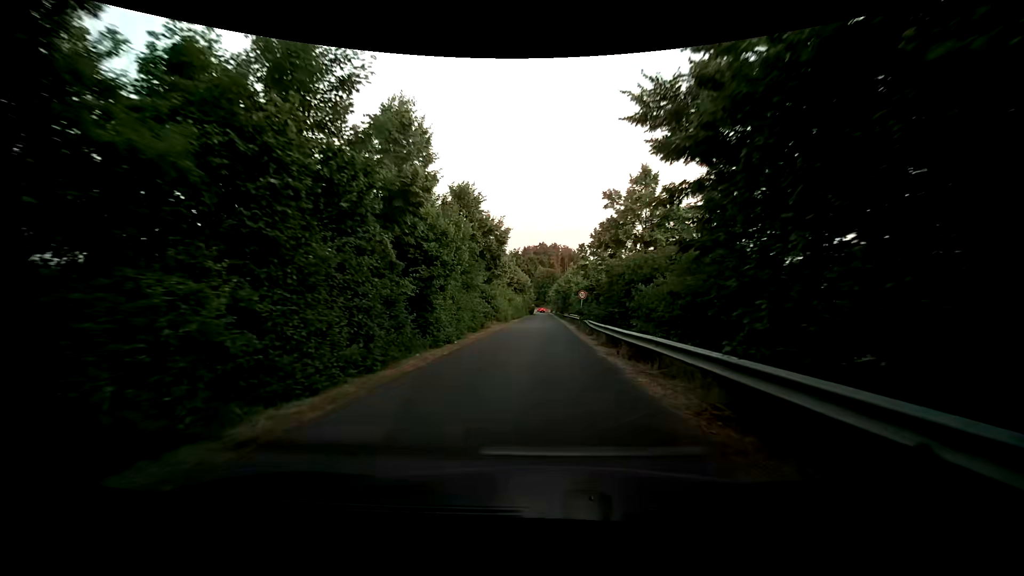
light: Day
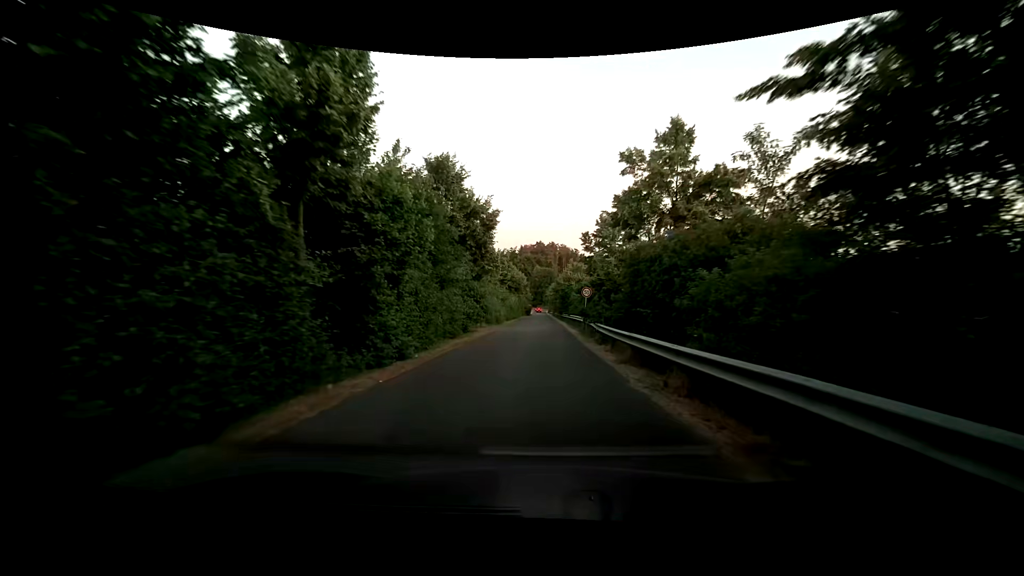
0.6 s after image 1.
(0.0, +6.1) m; +1°
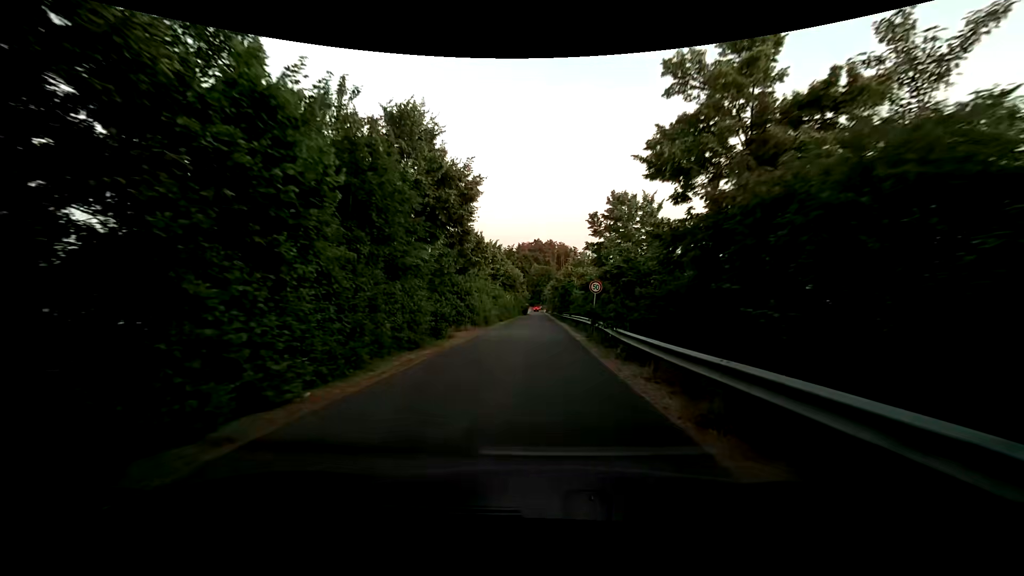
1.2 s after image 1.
(0.0, +6.7) m; 0°
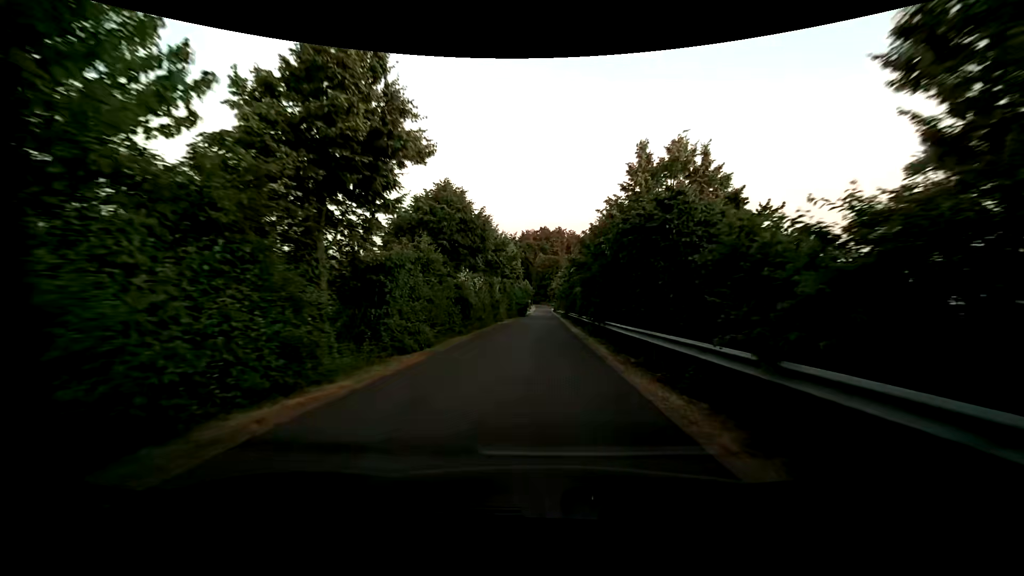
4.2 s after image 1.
(-0.5, +37.5) m; -1°
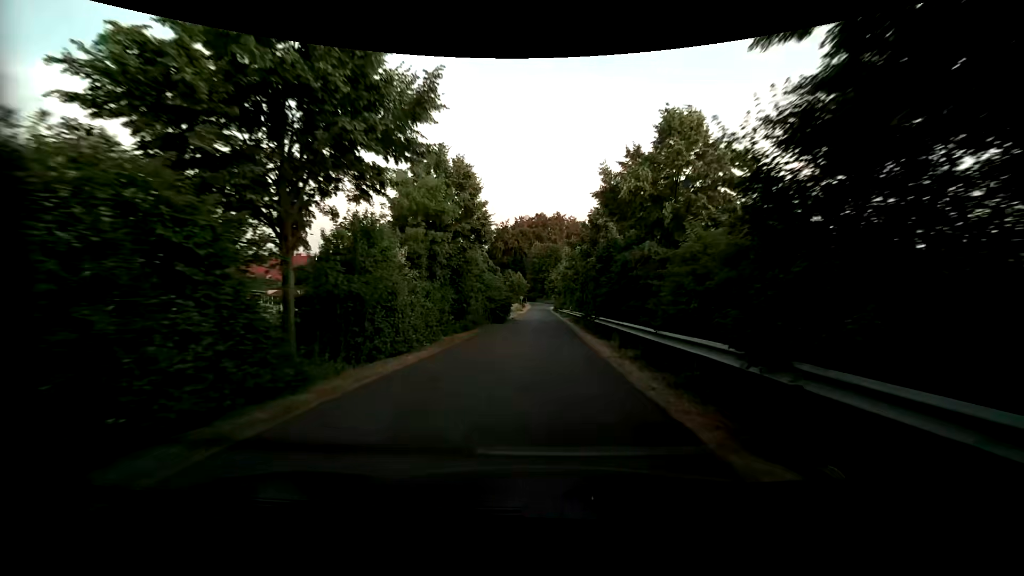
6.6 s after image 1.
(+0.1, +31.4) m; 0°
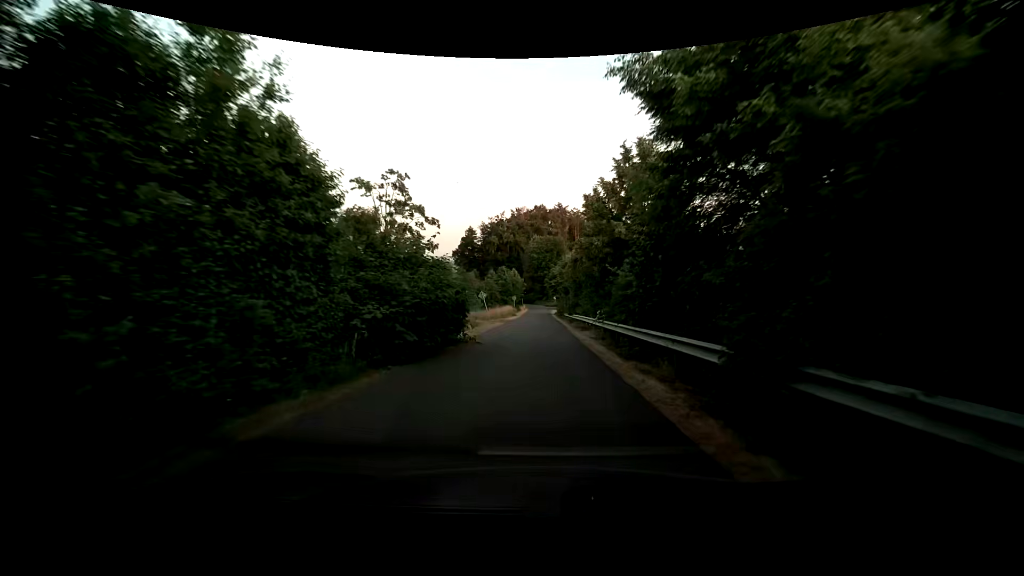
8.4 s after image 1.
(+0.3, +23.0) m; +1°
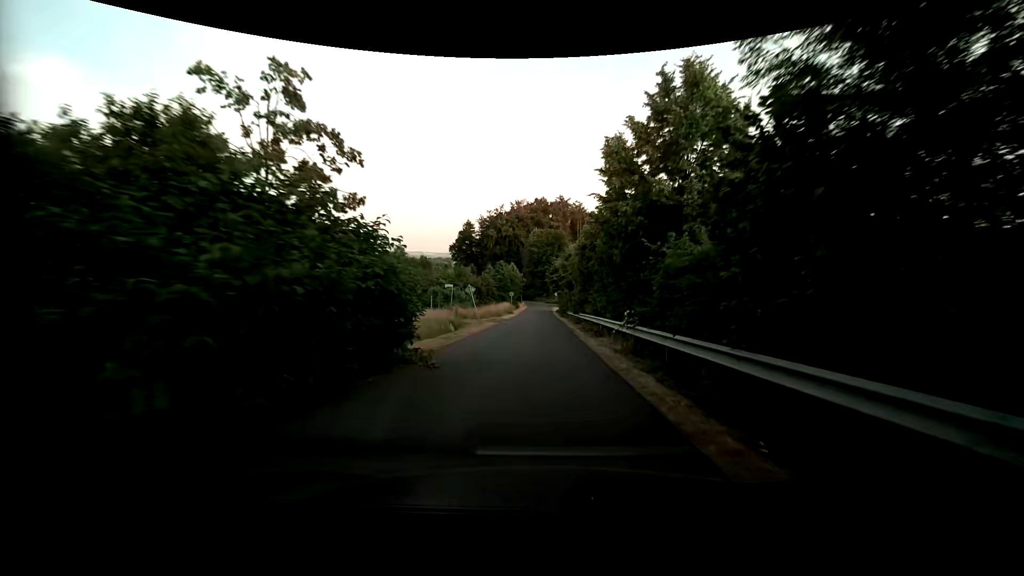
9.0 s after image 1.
(0.0, +7.3) m; -1°
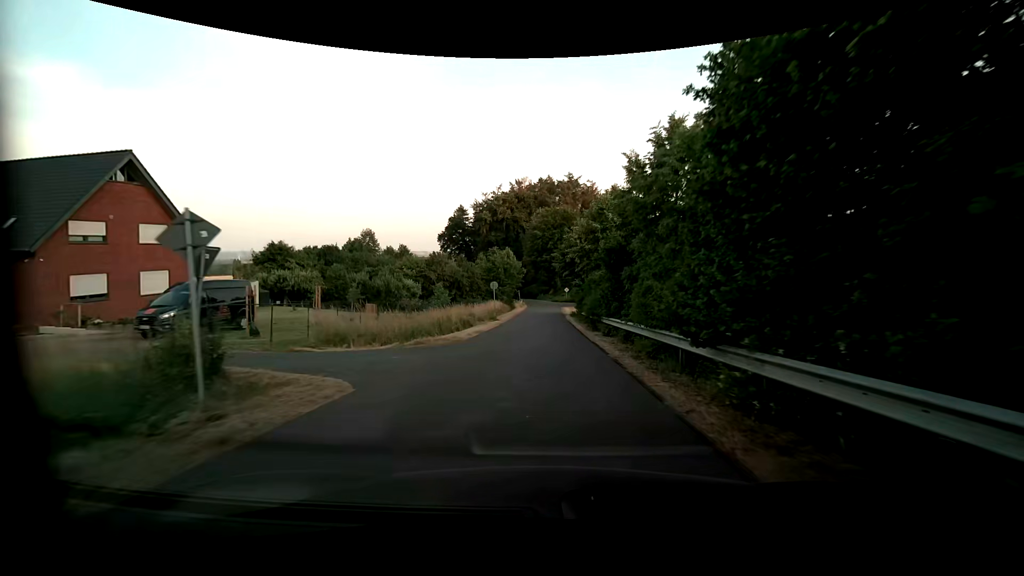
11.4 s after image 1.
(0.0, +28.3) m; -1°
(0, +10) (0, +20) (0, +30) (0, +40) (0, +50) (+1, +60) (+1, +70) (+1, +80) (0, +90) (-2, +100) m
